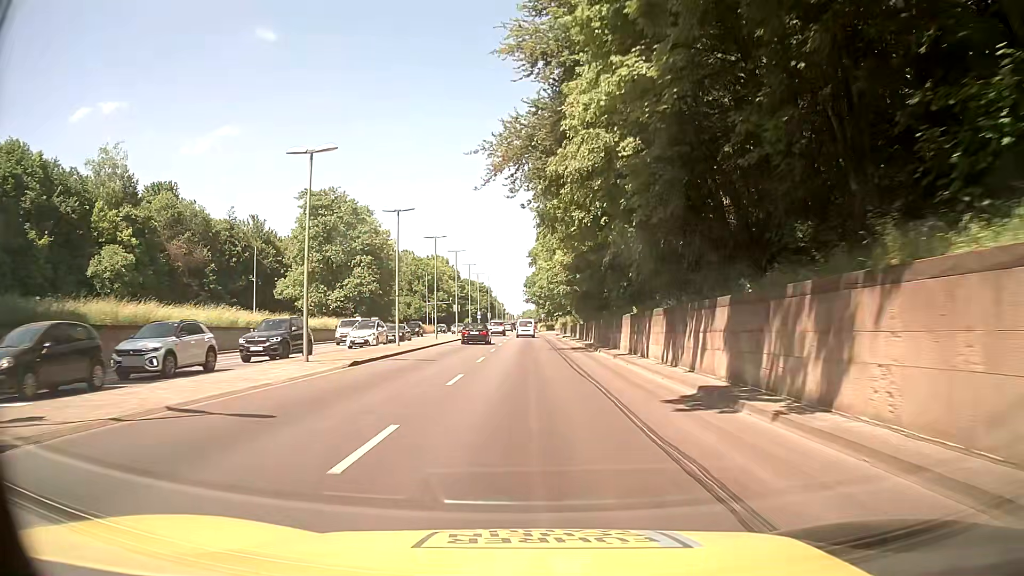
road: trunk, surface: asphalt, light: Day
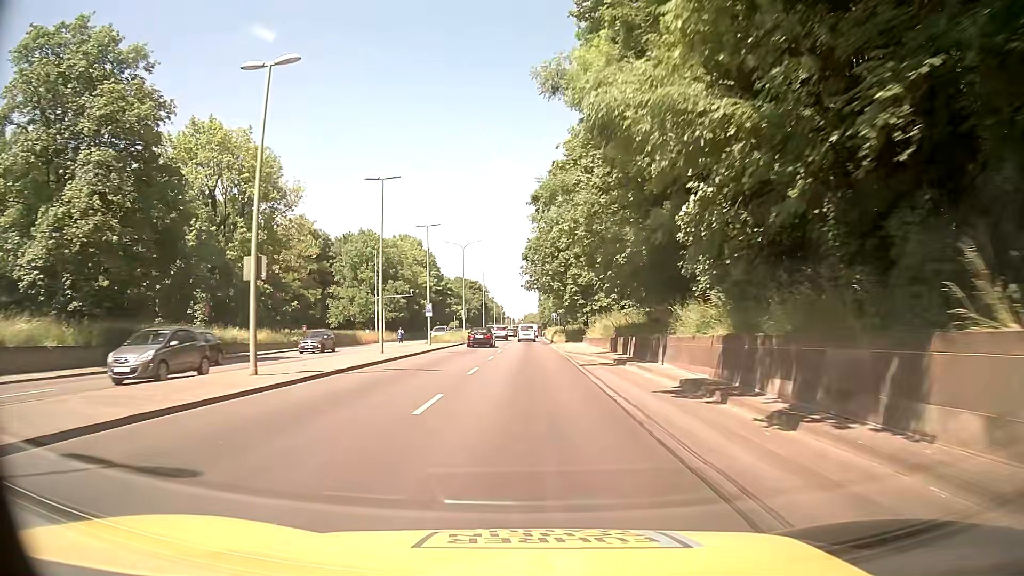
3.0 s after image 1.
(-0.4, +49.8) m; 0°
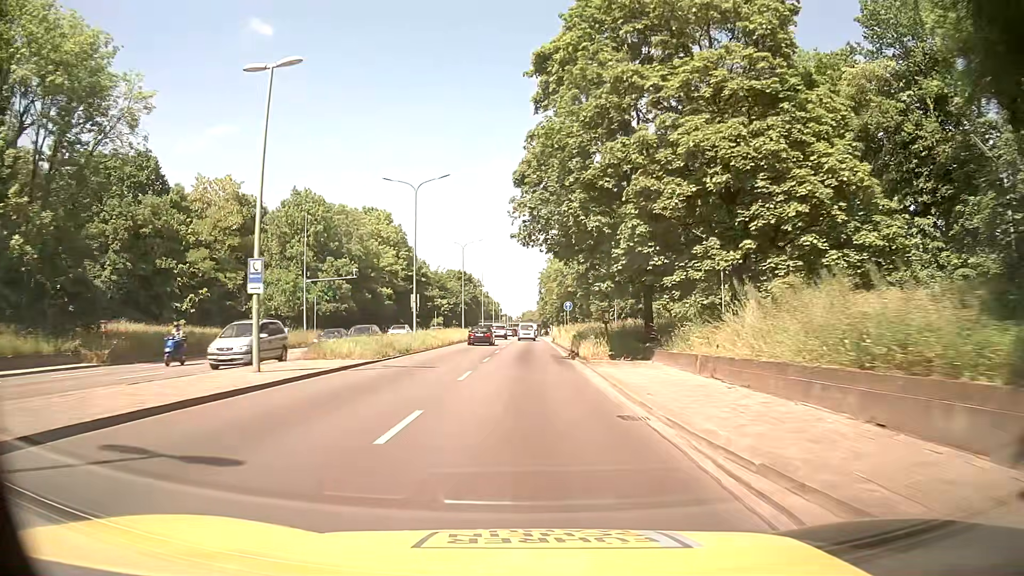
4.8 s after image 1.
(+0.1, +30.0) m; 0°
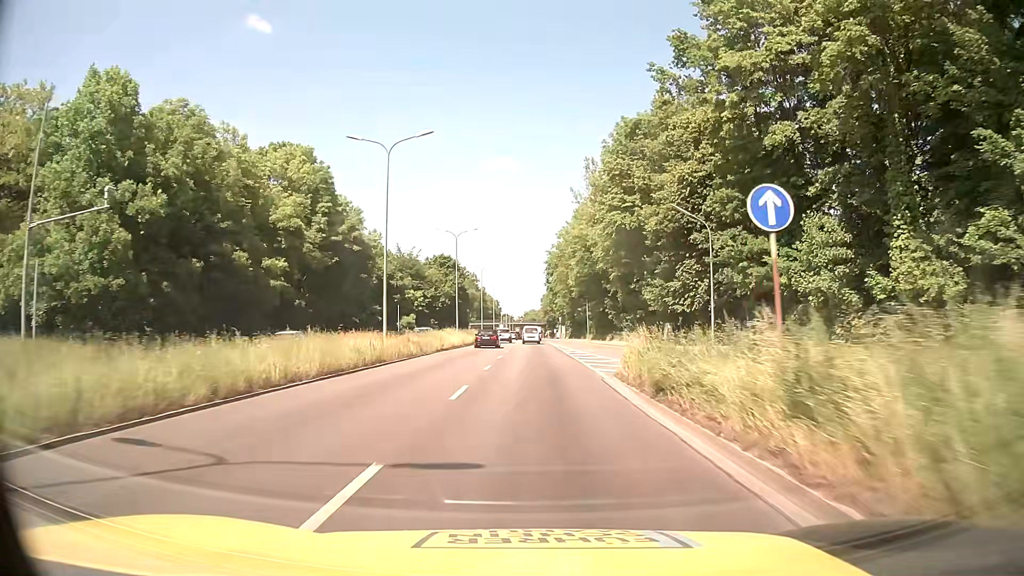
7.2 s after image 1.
(-0.1, +40.2) m; 0°
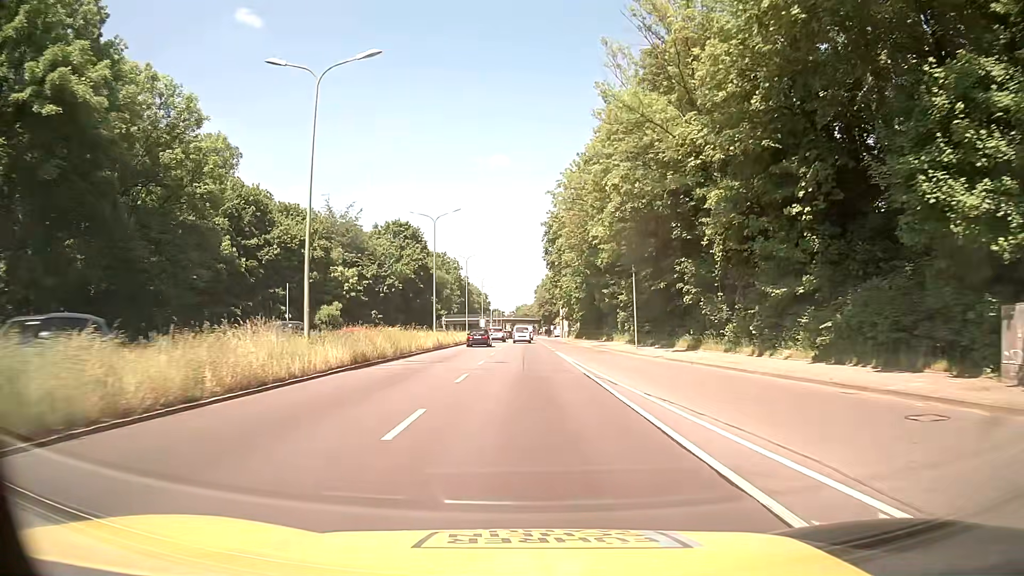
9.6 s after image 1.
(+0.4, +40.2) m; +1°
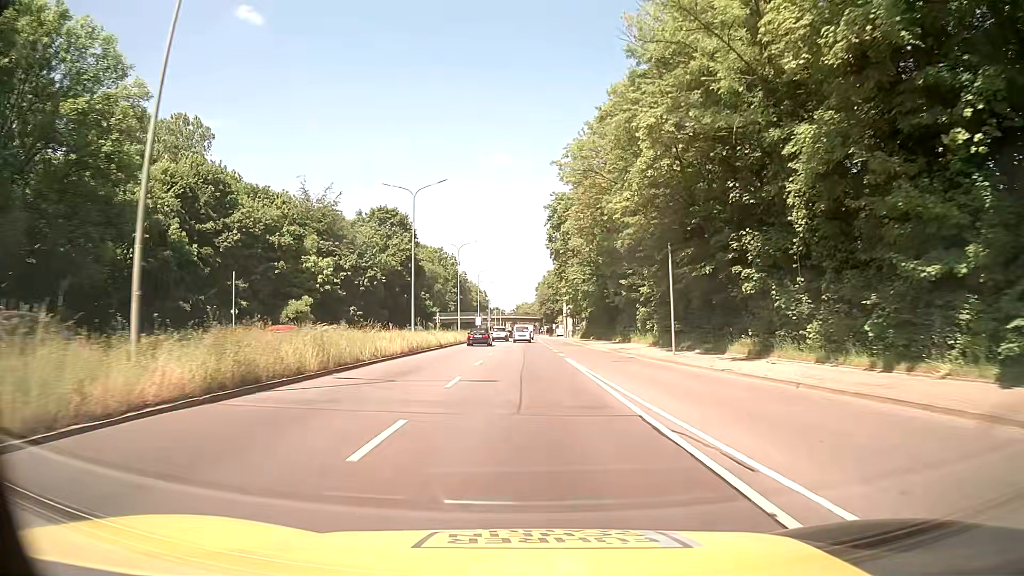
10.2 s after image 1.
(0.0, +10.1) m; 0°
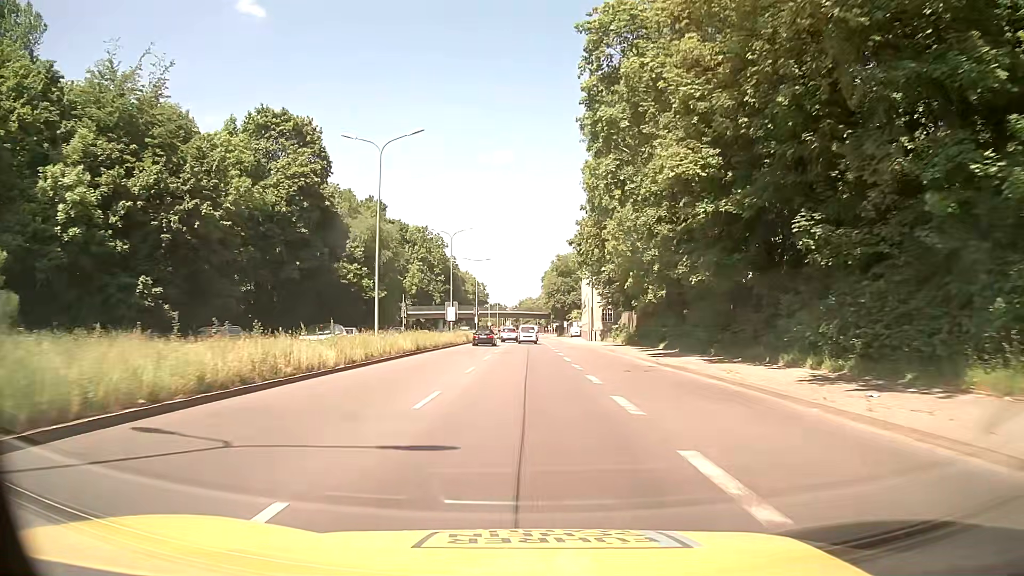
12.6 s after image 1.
(0.0, +40.4) m; 0°
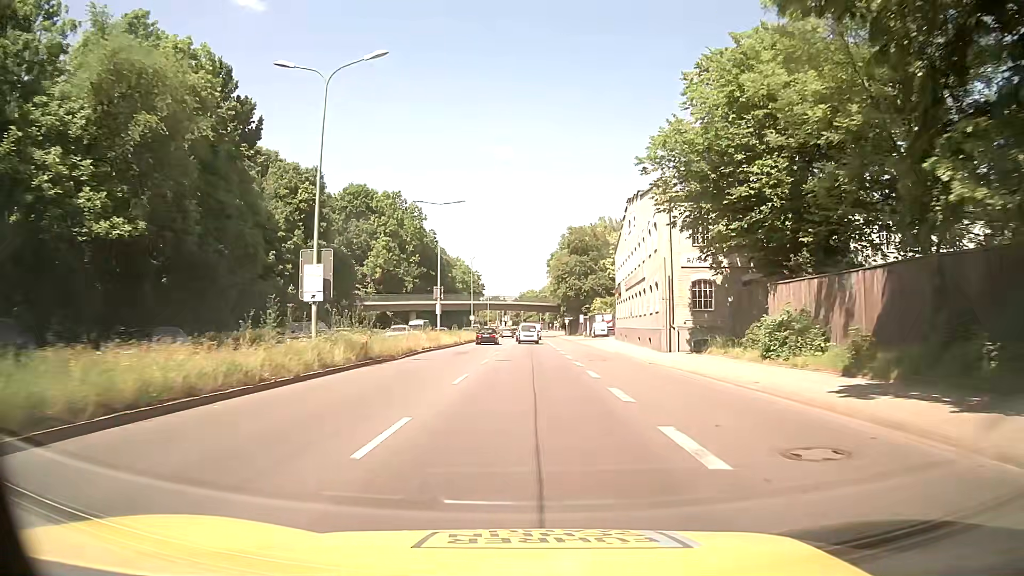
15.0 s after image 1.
(-0.2, +40.4) m; 0°
(0, +10) (0, +20) (0, +30) (0, +40) (0, +50) (0, +60) (0, +70) (0, +80) (0, +90) (0, +100) m
